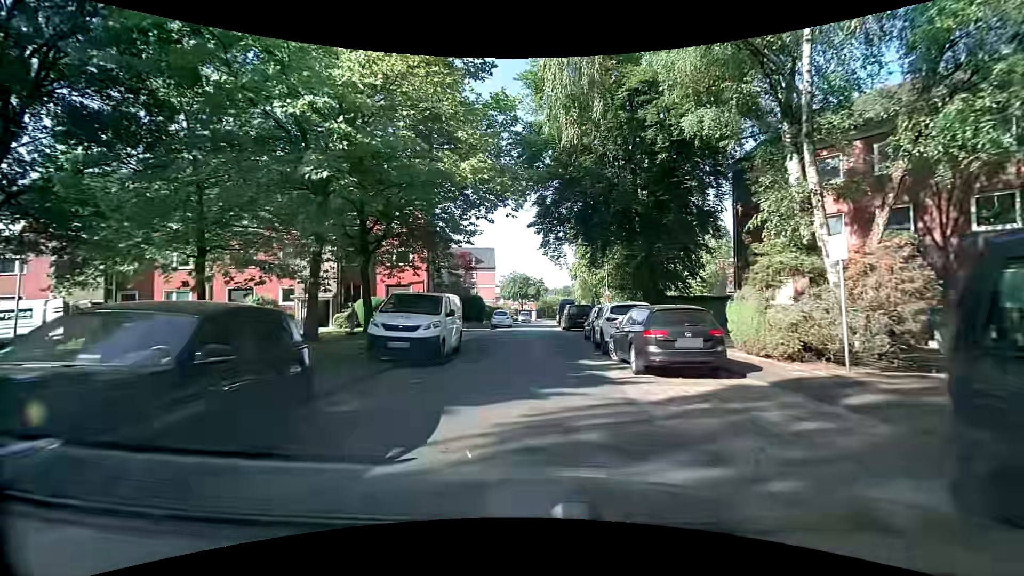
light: Day
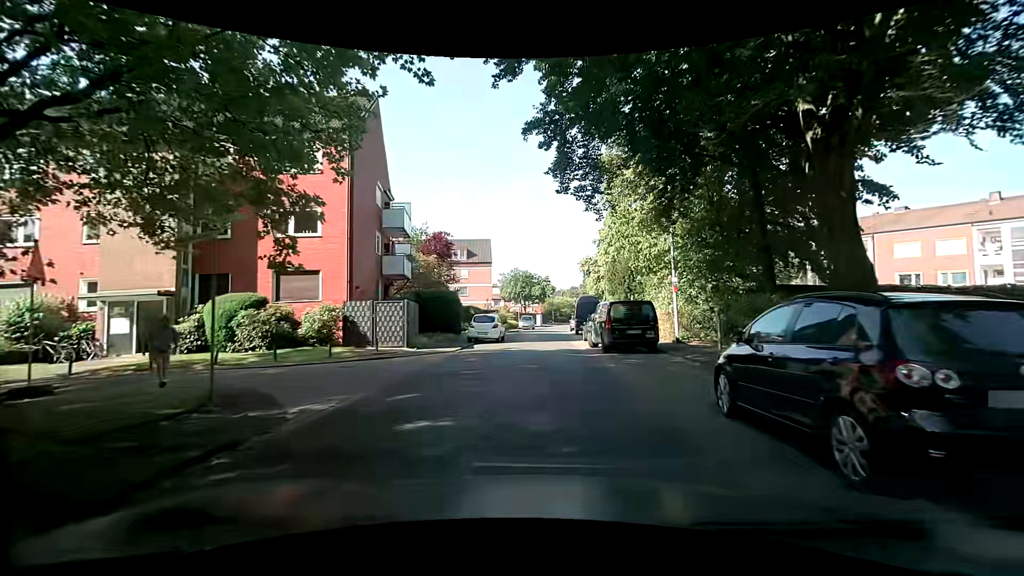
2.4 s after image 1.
(+0.1, +17.3) m; 0°
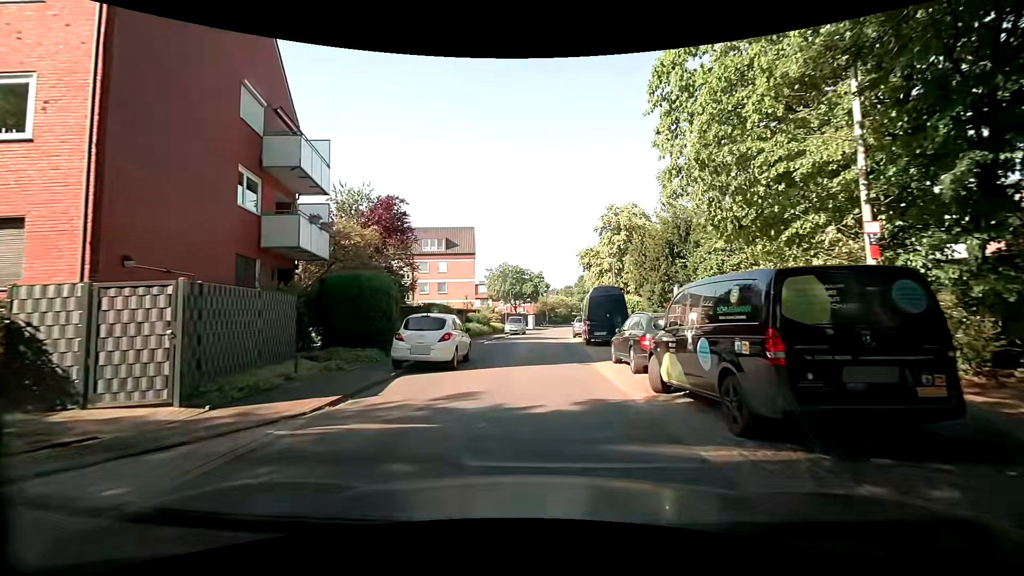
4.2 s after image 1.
(-0.1, +12.6) m; +1°
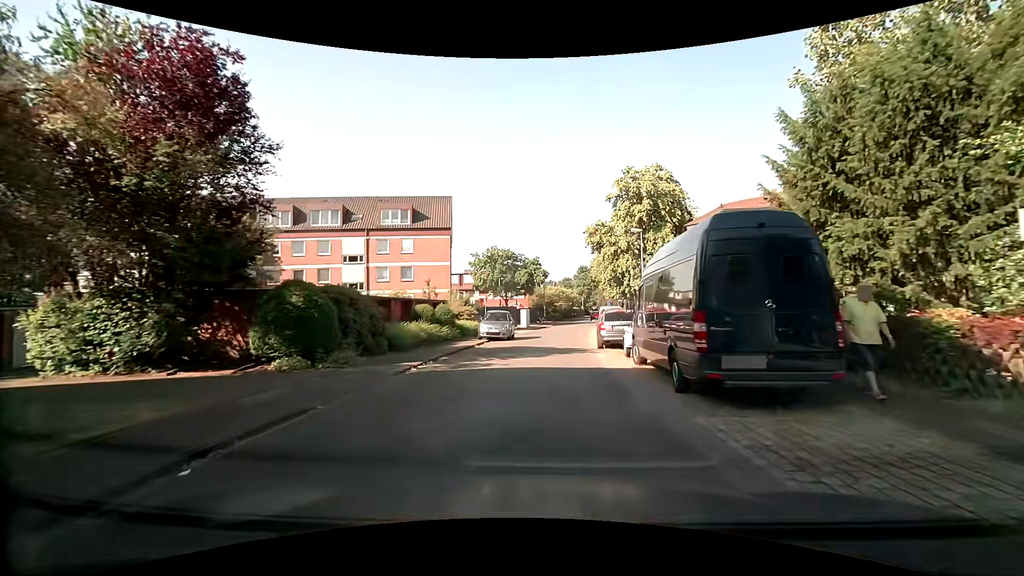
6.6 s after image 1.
(-0.4, +16.4) m; 0°
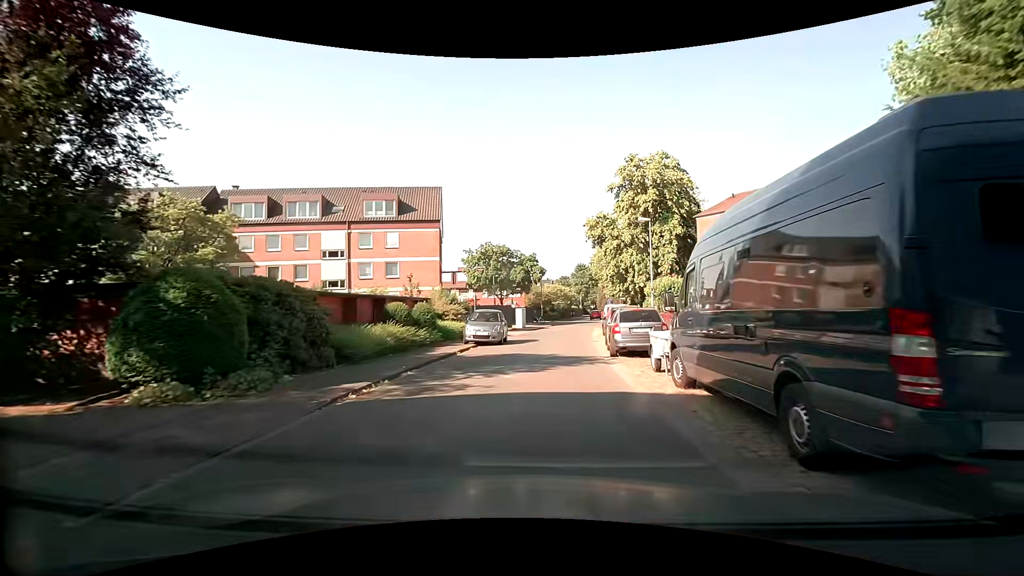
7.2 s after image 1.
(0.0, +4.0) m; 0°
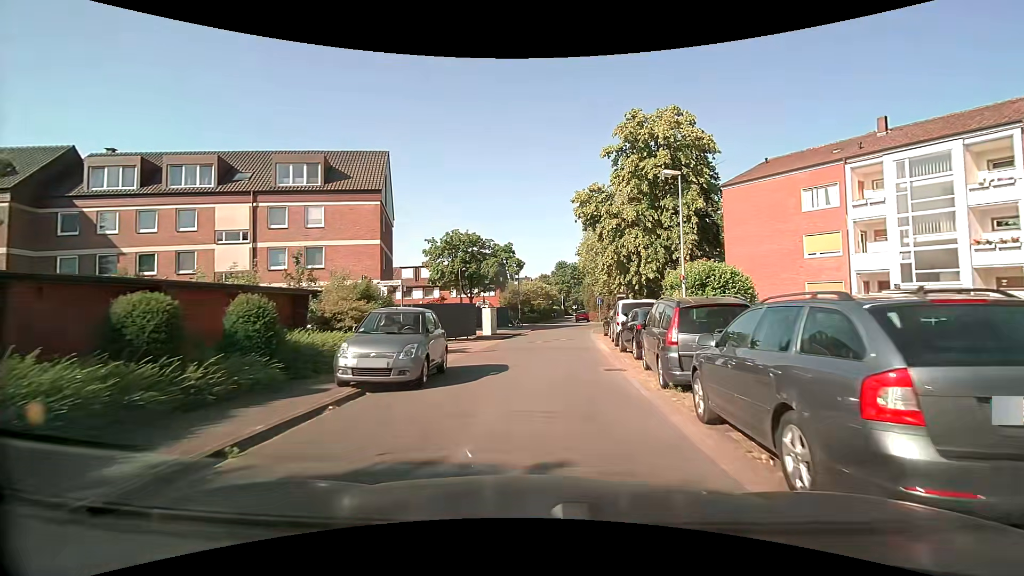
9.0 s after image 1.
(+0.2, +11.9) m; +2°
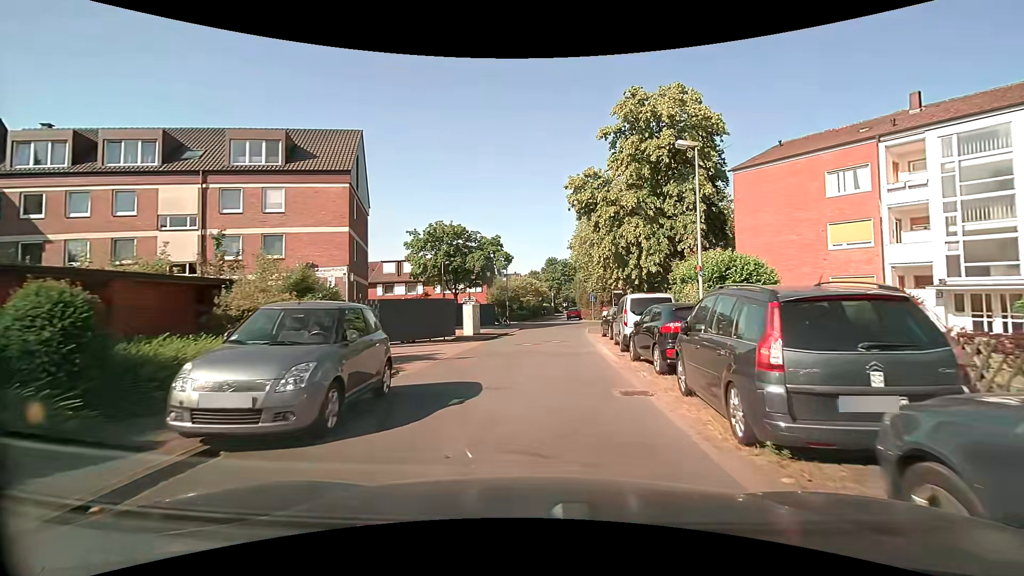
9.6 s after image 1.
(+0.1, +3.9) m; +2°
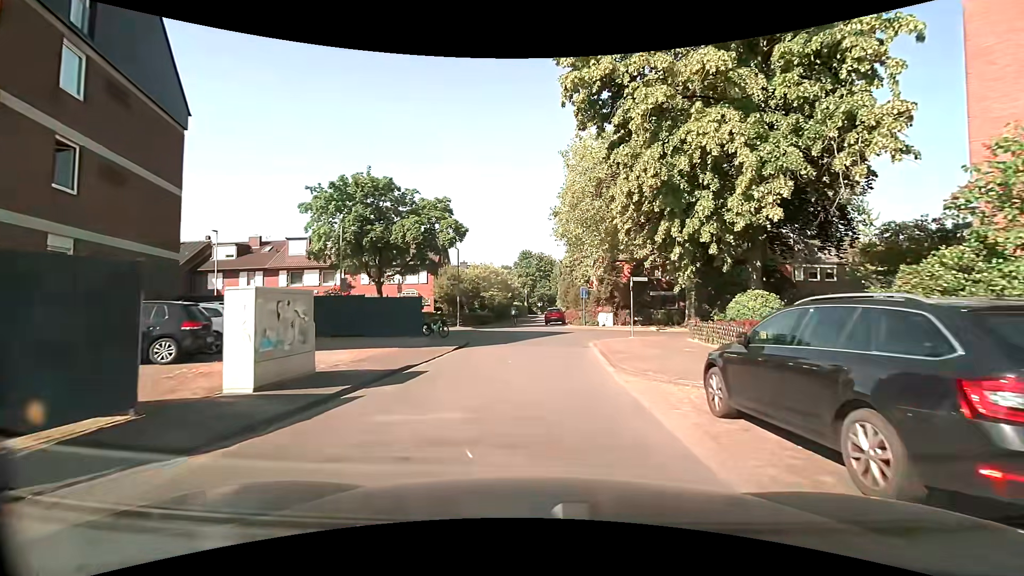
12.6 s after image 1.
(+0.6, +18.8) m; +3°
